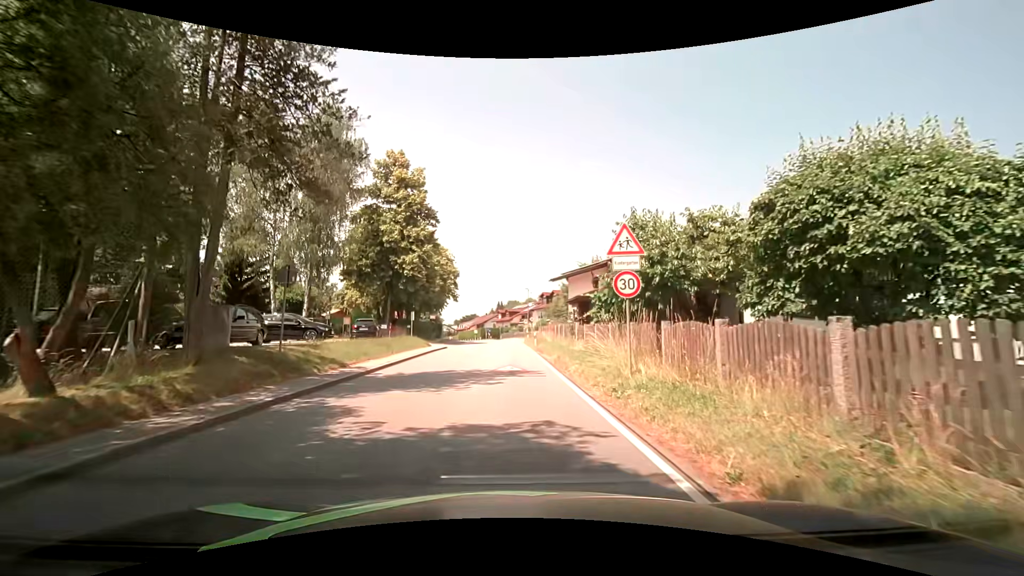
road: secondary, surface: asphalt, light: Day
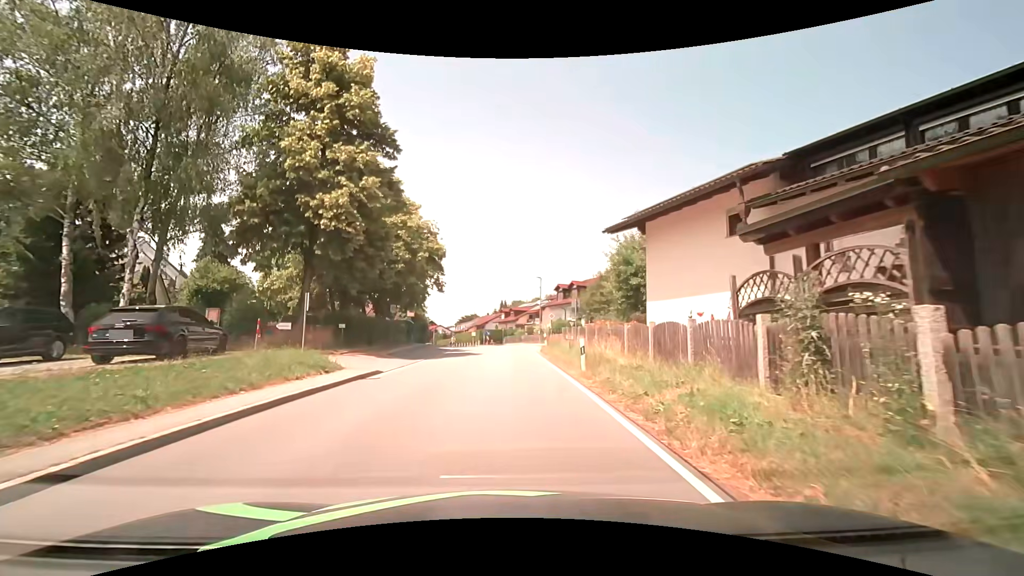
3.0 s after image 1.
(0.0, +20.6) m; 0°
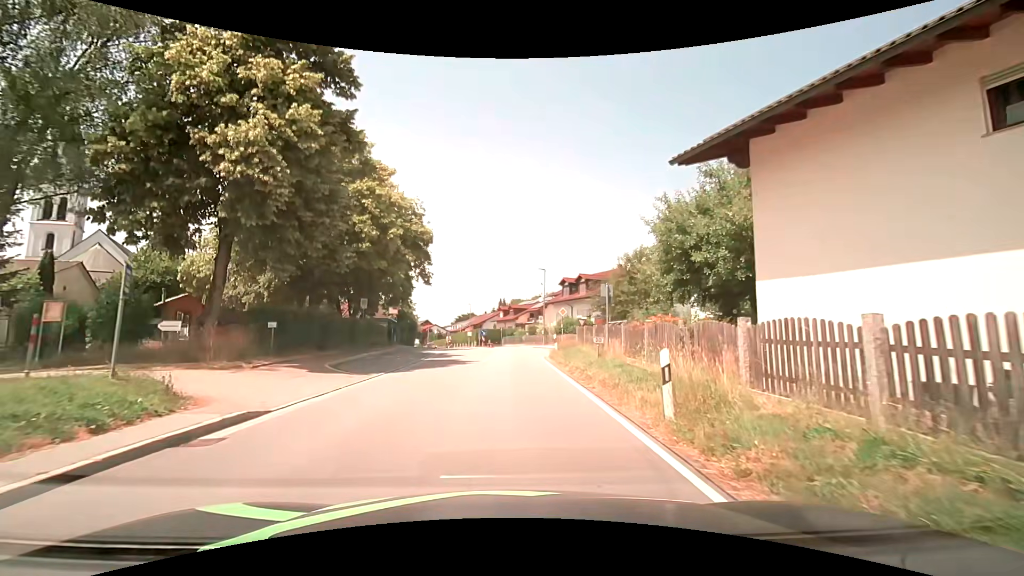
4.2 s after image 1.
(0.0, +8.0) m; 0°
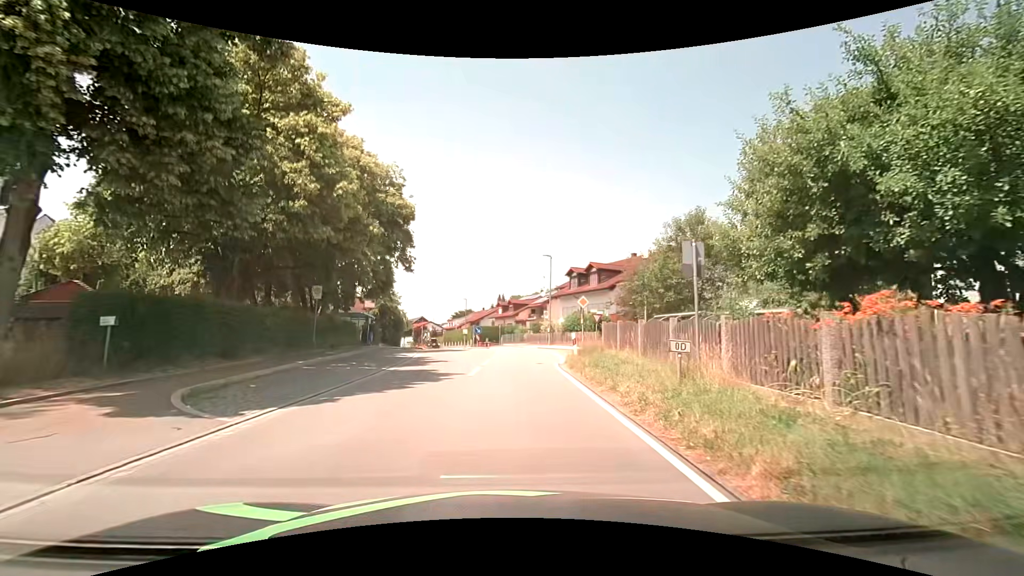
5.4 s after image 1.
(0.0, +8.0) m; 0°
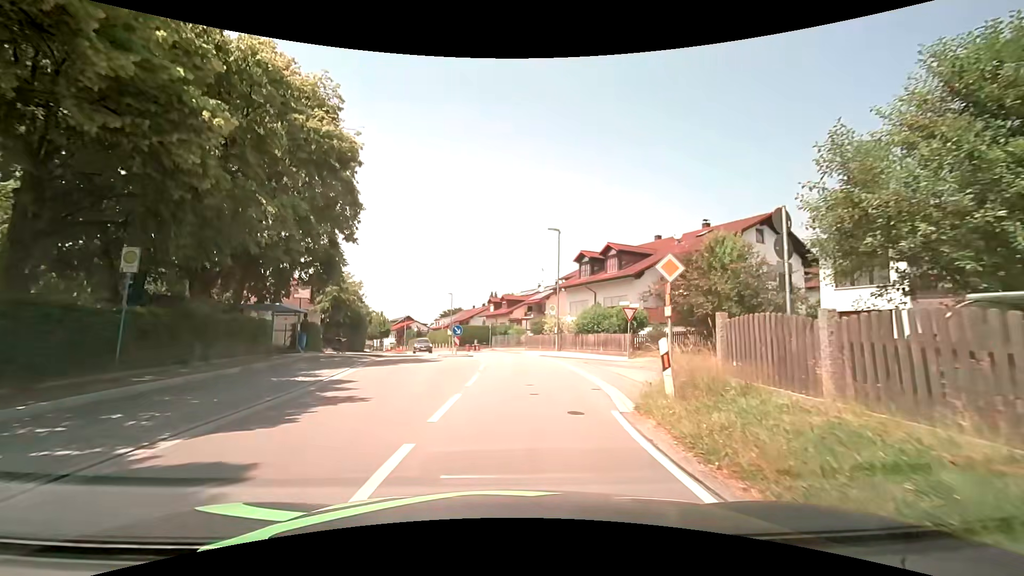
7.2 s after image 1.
(+0.1, +11.9) m; +1°
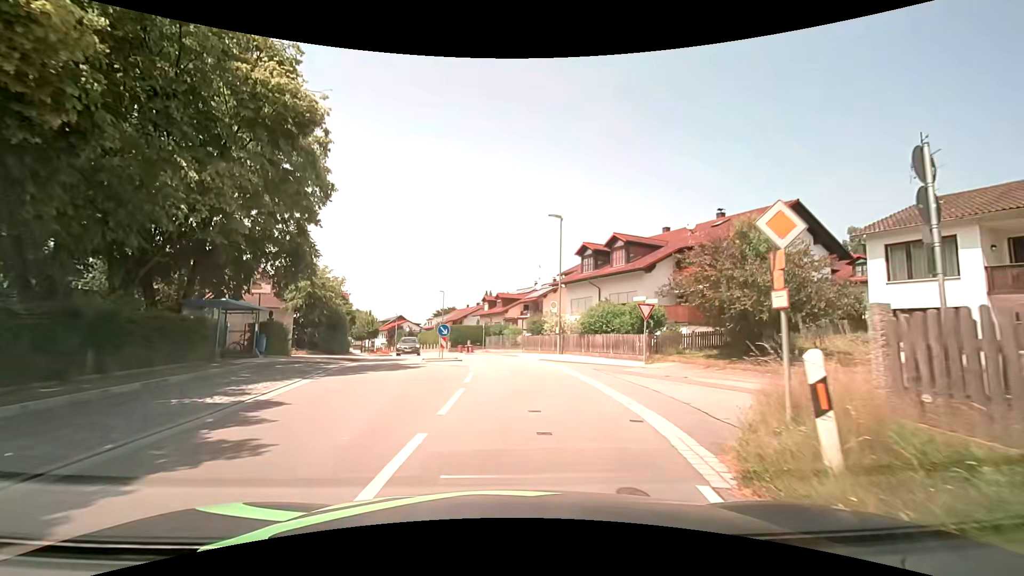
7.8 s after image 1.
(+0.1, +4.0) m; +1°
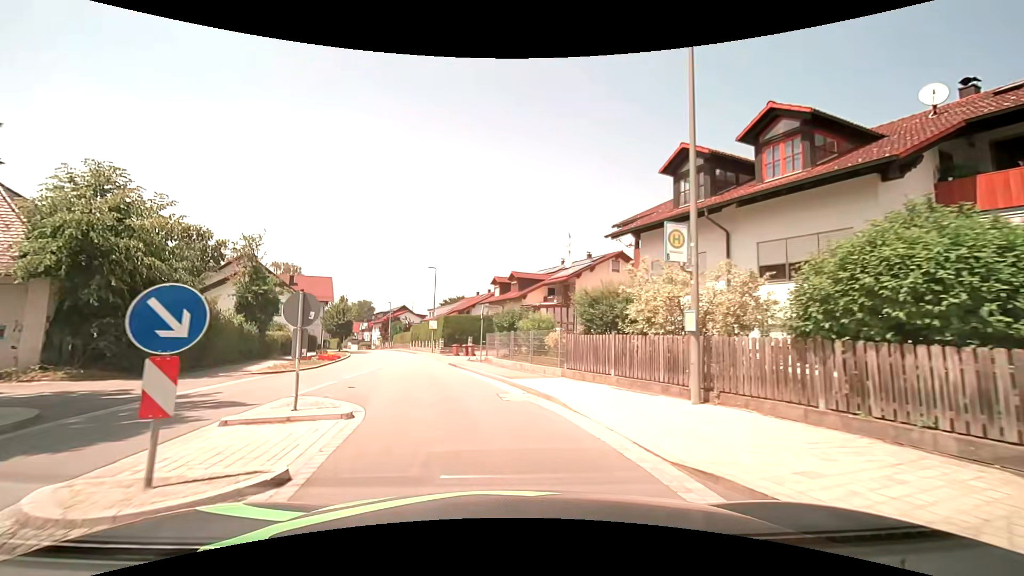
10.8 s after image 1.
(0.0, +19.7) m; -4°
